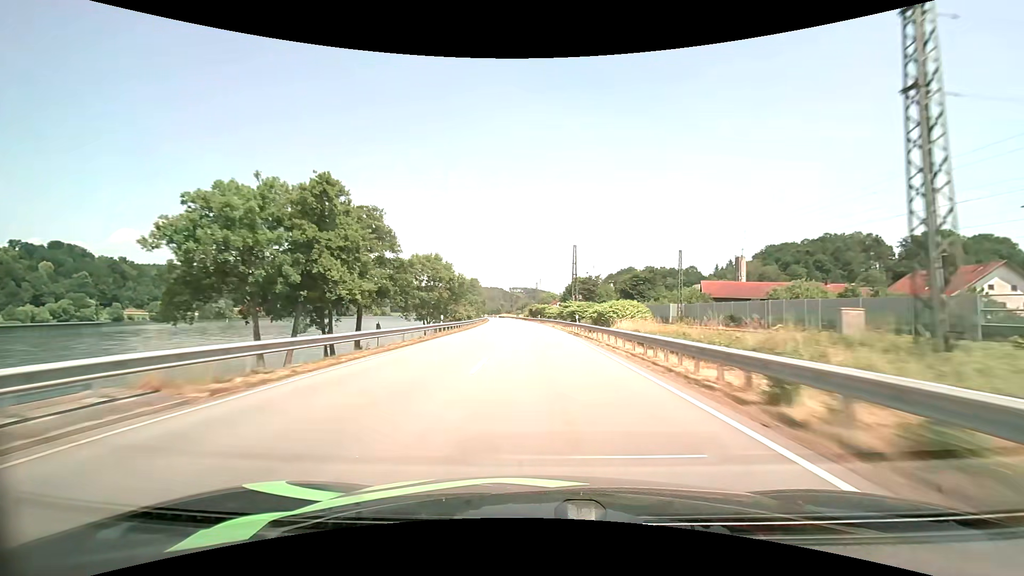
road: primary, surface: asphalt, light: Day
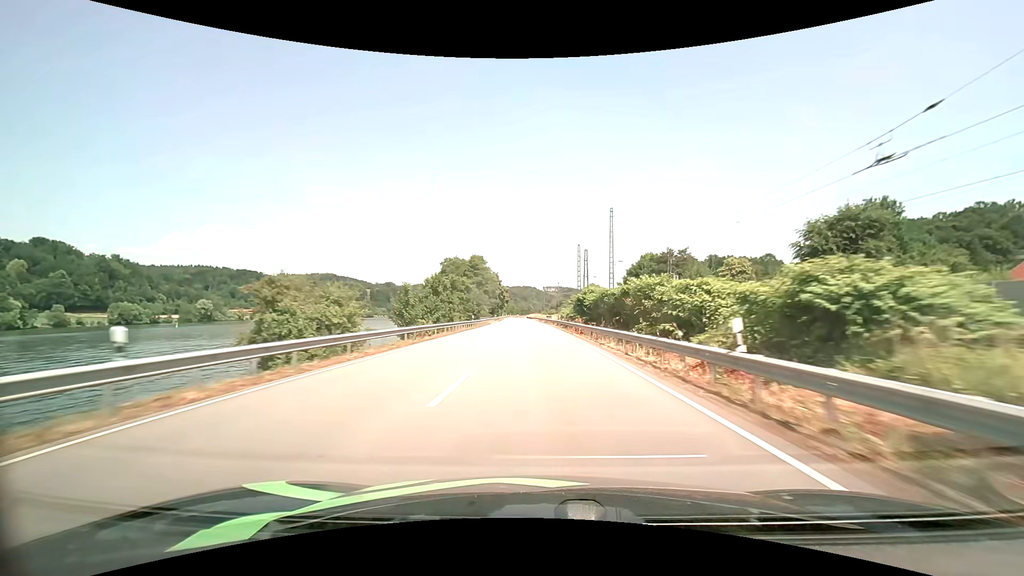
(-2.5, +76.4) m; -4°
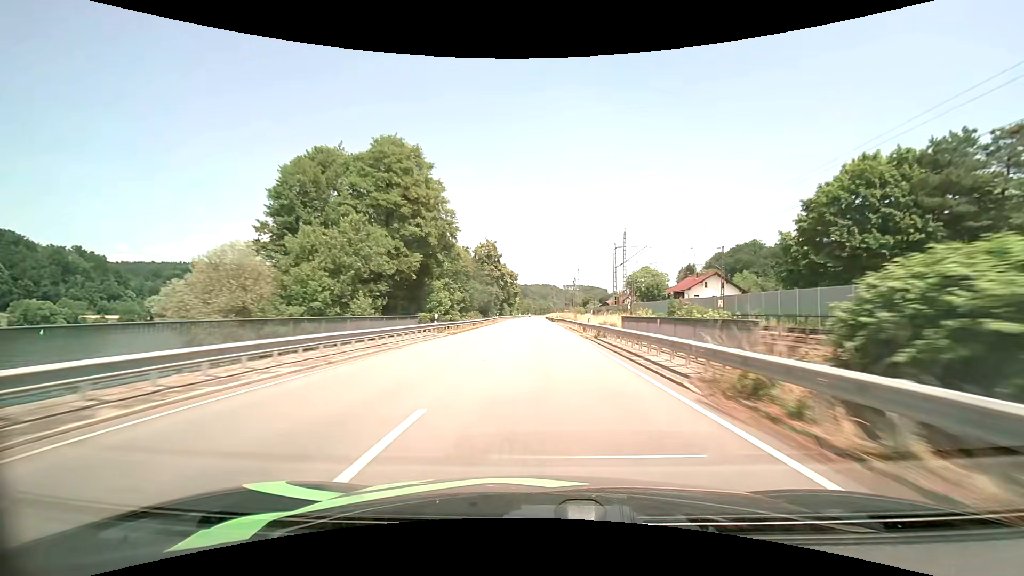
(-1.7, +76.8) m; -2°
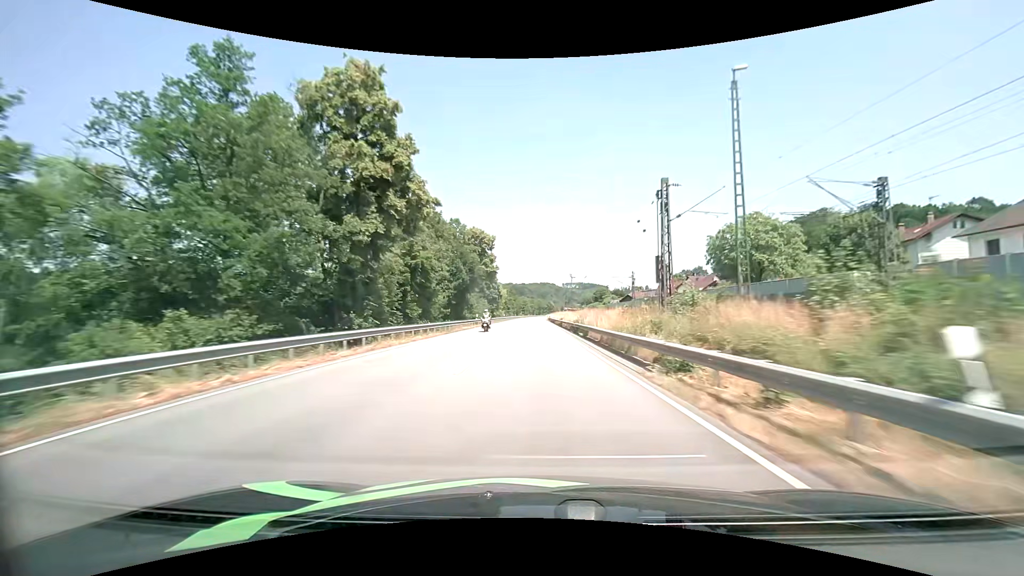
(0.0, +76.0) m; 0°
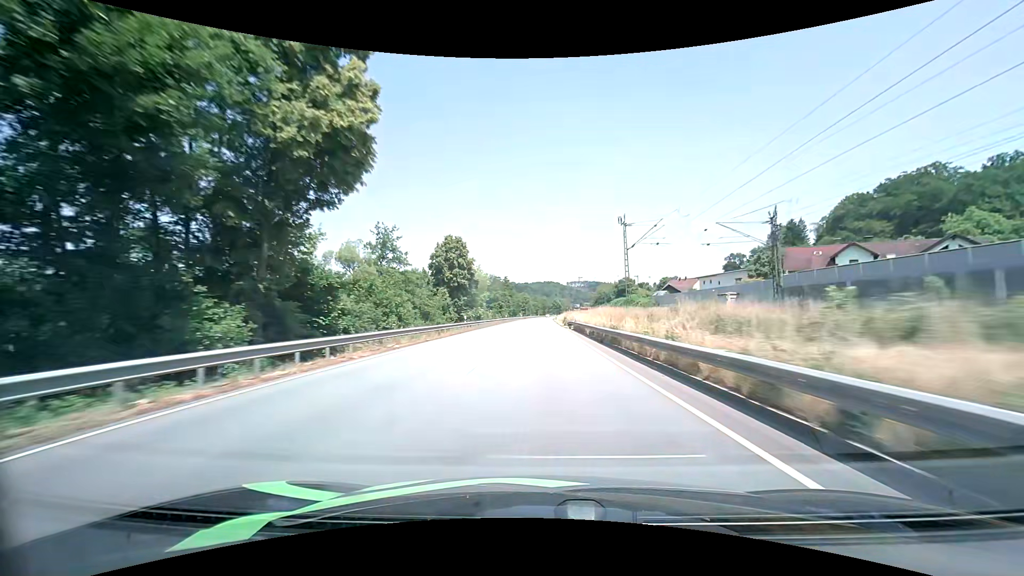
(-0.5, +60.4) m; -1°
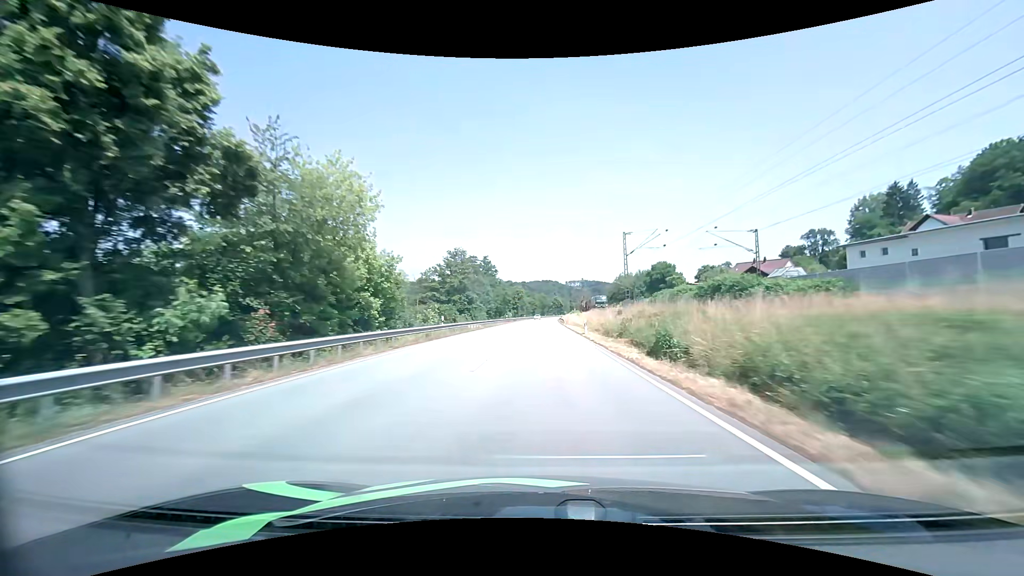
(+0.1, +59.4) m; 0°
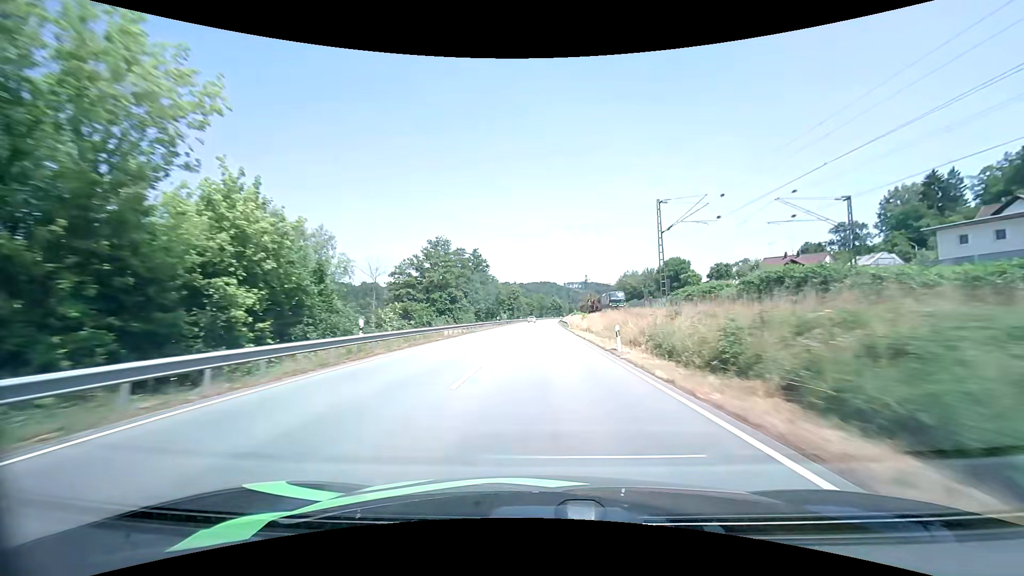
(0.0, +14.8) m; 0°
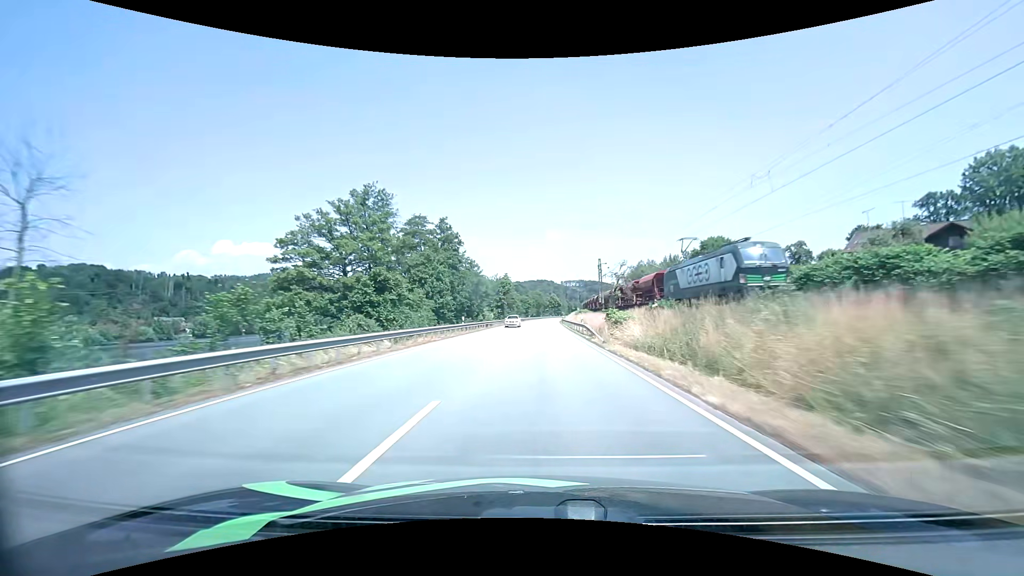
(+0.1, +29.7) m; 0°
(0, +10) (0, +20) (0, +30) (0, +40) (0, +50) (0, +60) (0, +70) (+1, +80) (+1, +90) (+1, +100) m
